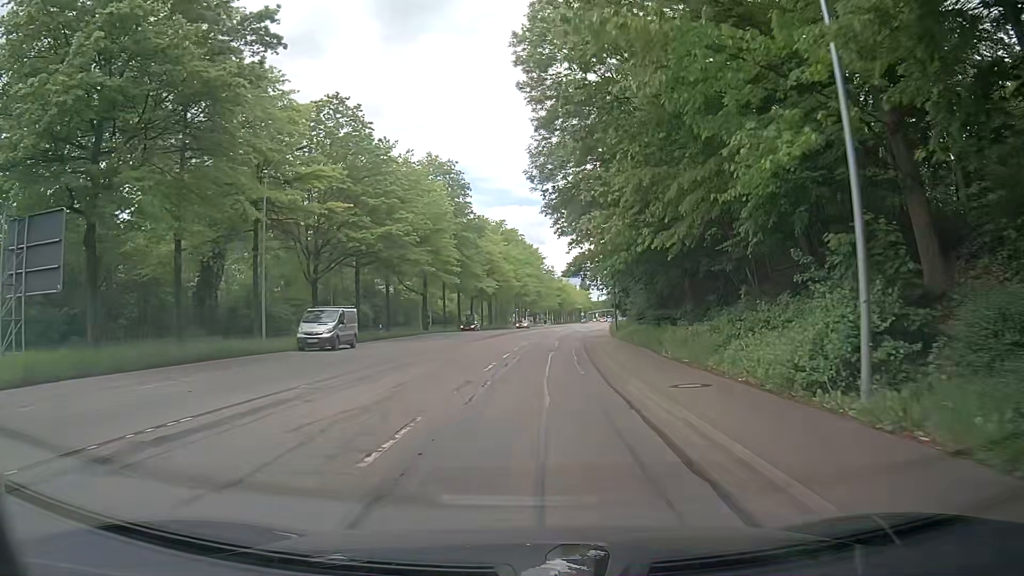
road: secondary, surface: asphalt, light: Day
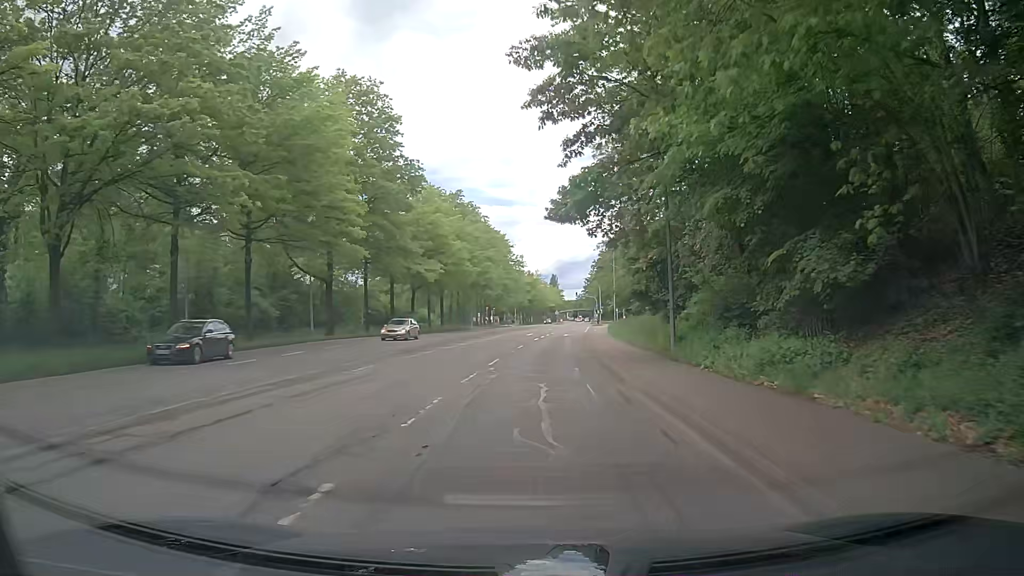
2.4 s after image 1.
(+0.7, +27.9) m; +2°
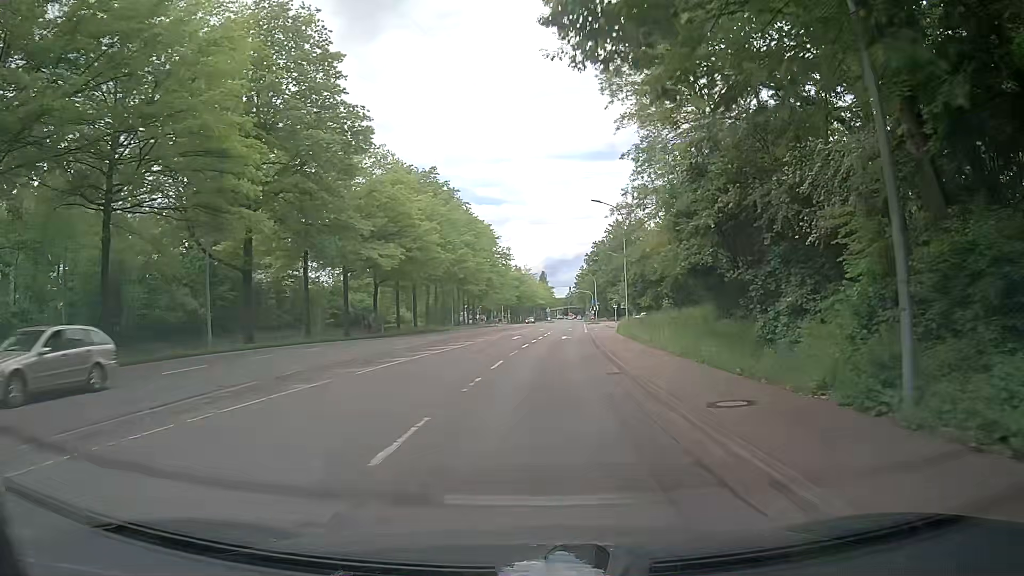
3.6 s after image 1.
(+0.4, +14.1) m; +1°
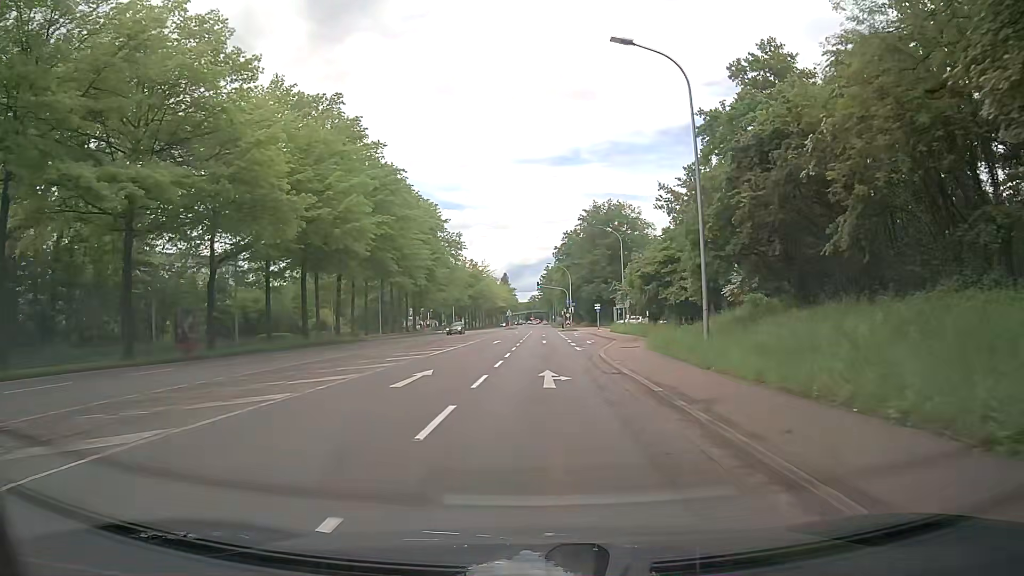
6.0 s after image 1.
(+1.3, +28.8) m; +5°
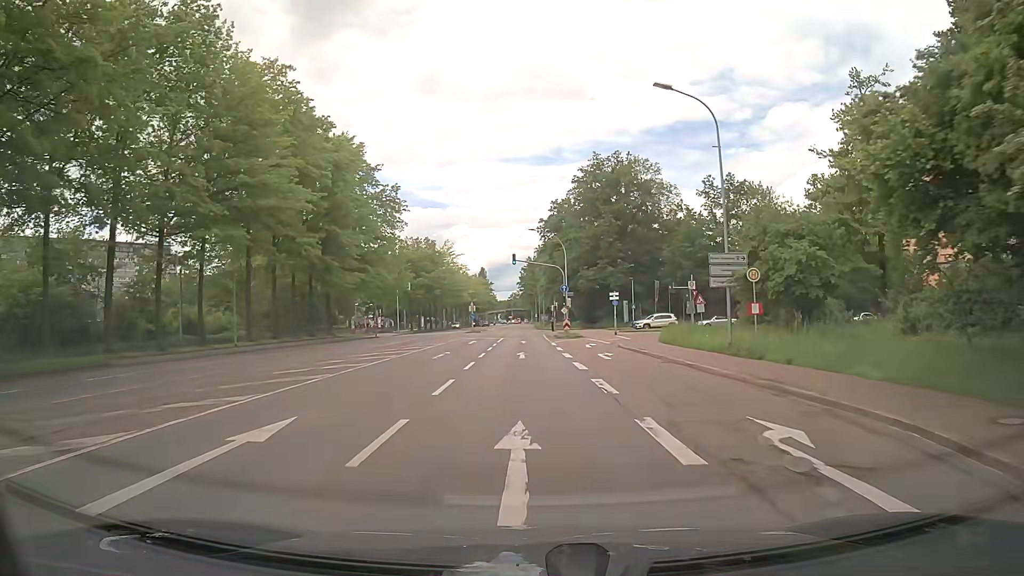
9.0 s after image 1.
(+0.2, +37.1) m; +1°
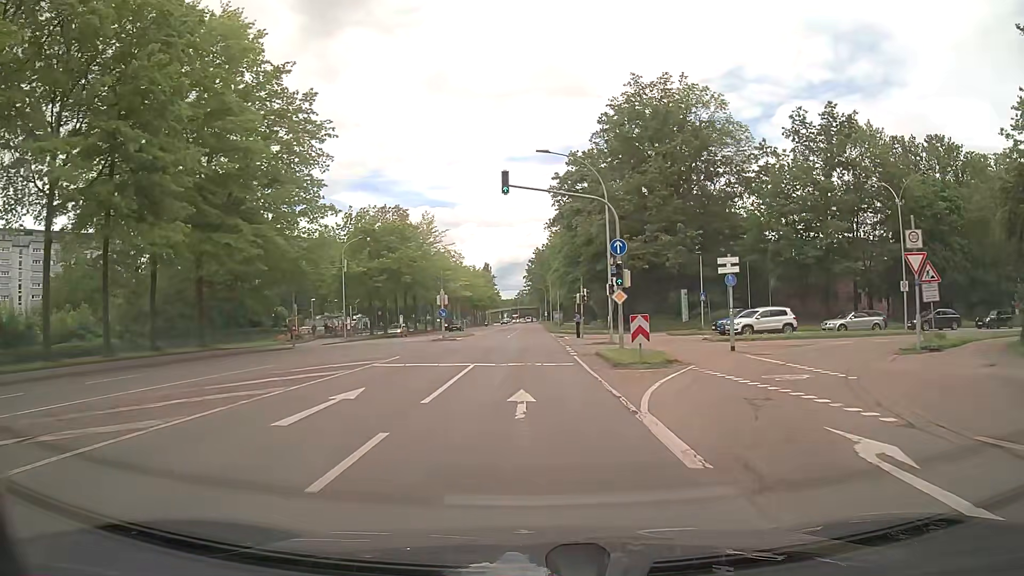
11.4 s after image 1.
(-0.1, +30.2) m; 0°
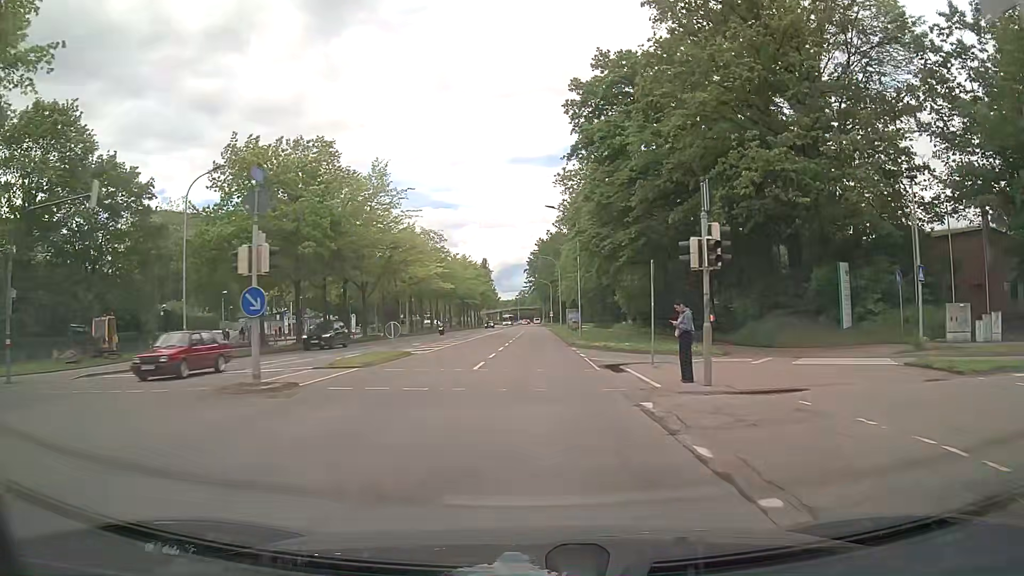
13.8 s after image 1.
(-0.2, +30.6) m; 0°
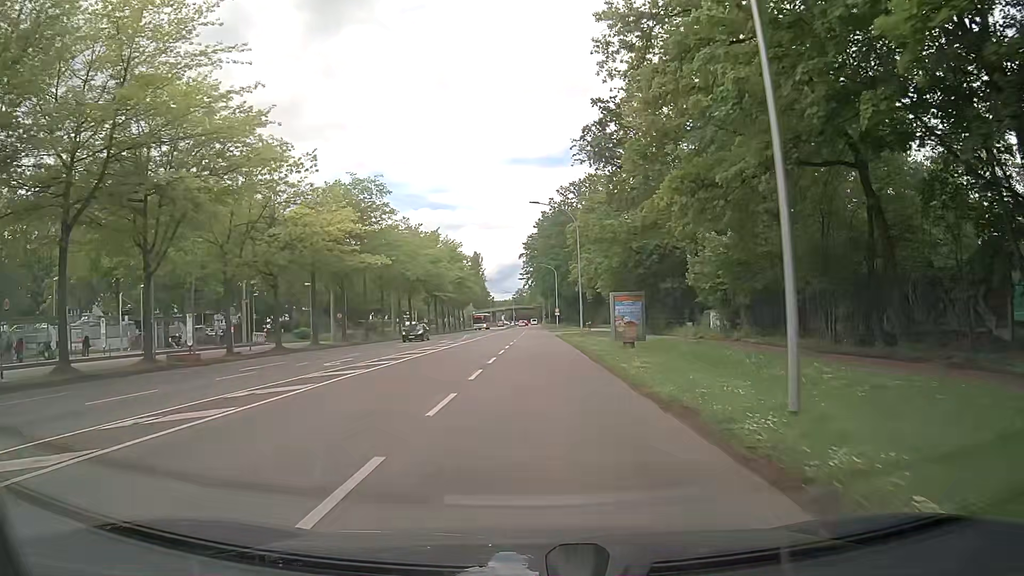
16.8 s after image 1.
(+0.1, +38.9) m; -1°
(0, +10) (0, +20) (0, +30) (+1, +40) (+1, +50) (+1, +60) (+1, +70) (+2, +80) (+2, +90) (+2, +100) m
